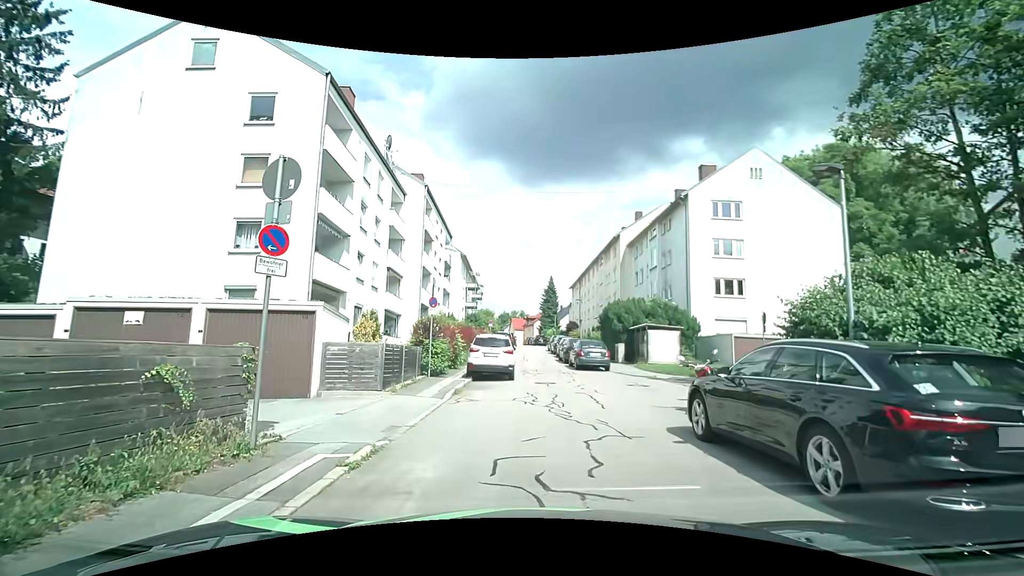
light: Day
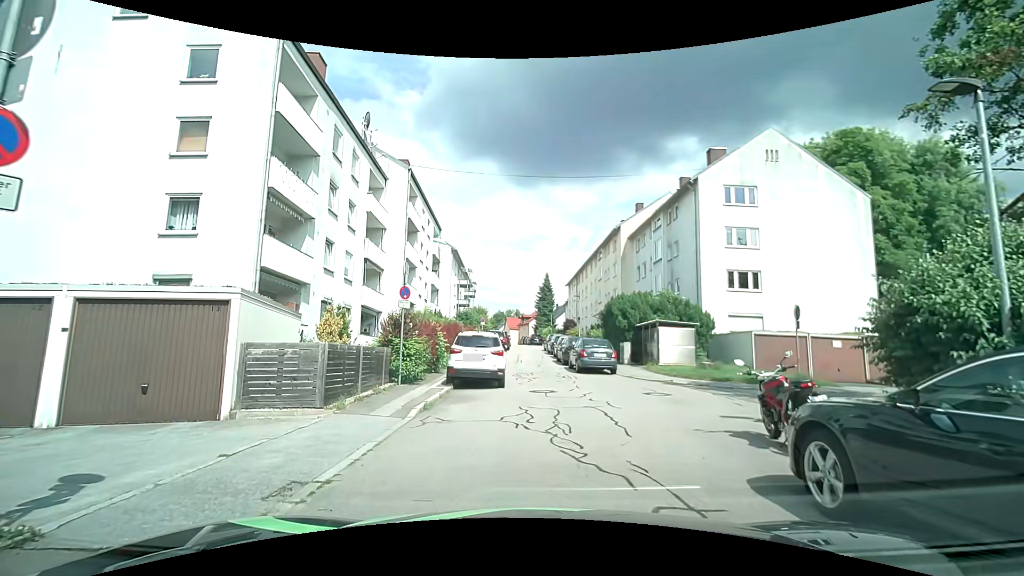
(0.0, +3.3) m; +1°
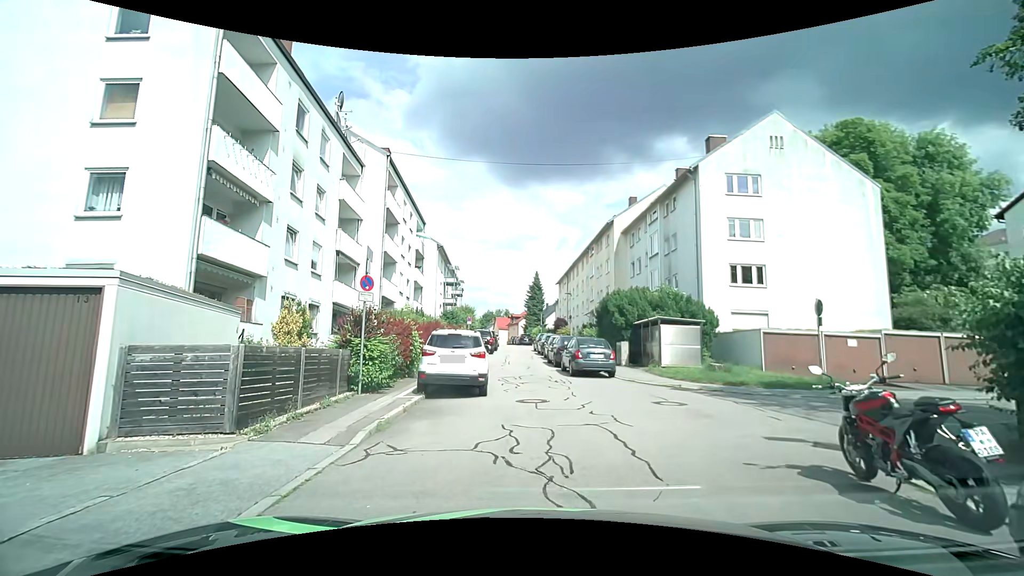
(0.0, +2.4) m; -1°
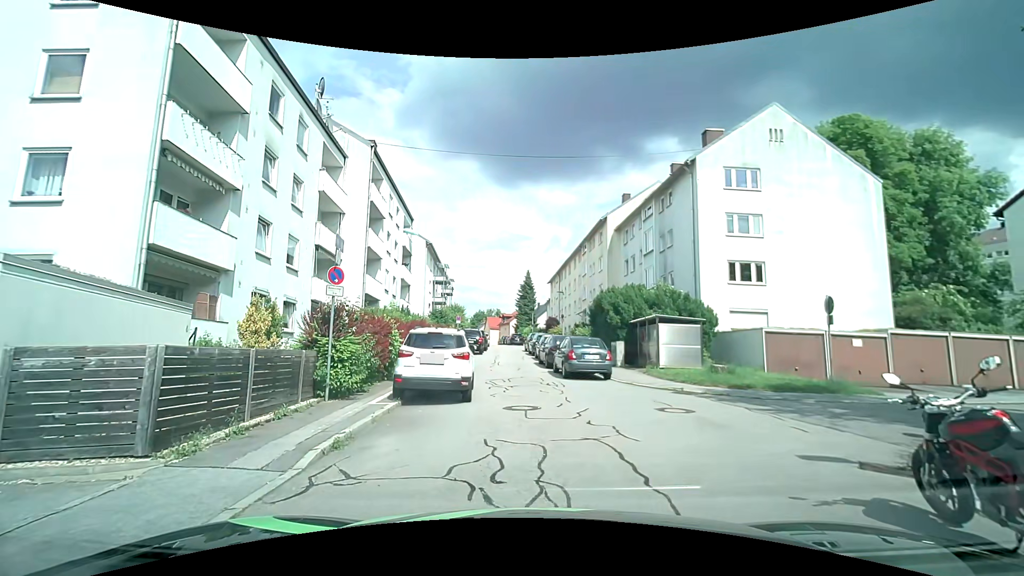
(0.0, +1.3) m; 0°
